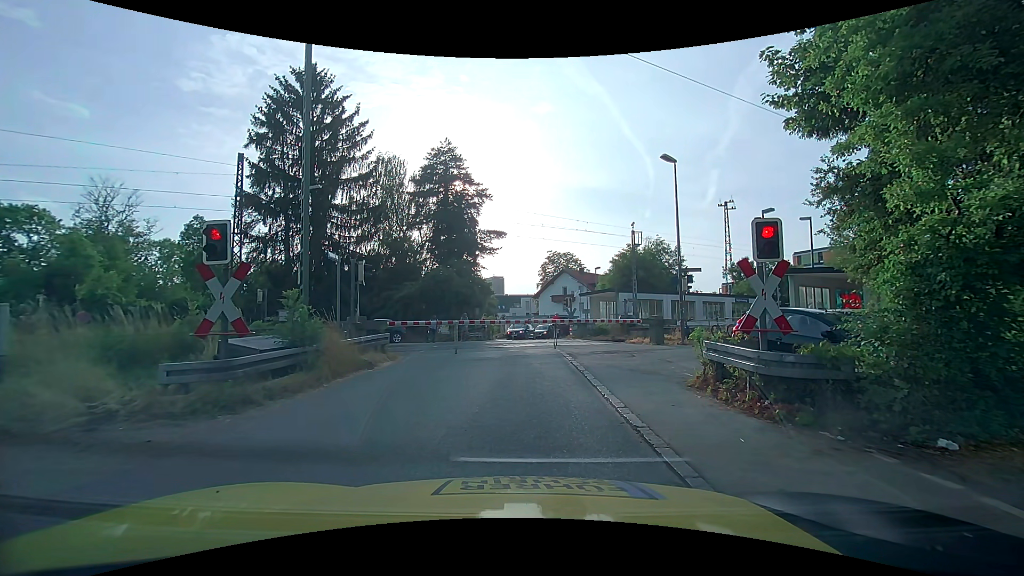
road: unclassified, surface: asphalt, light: Day
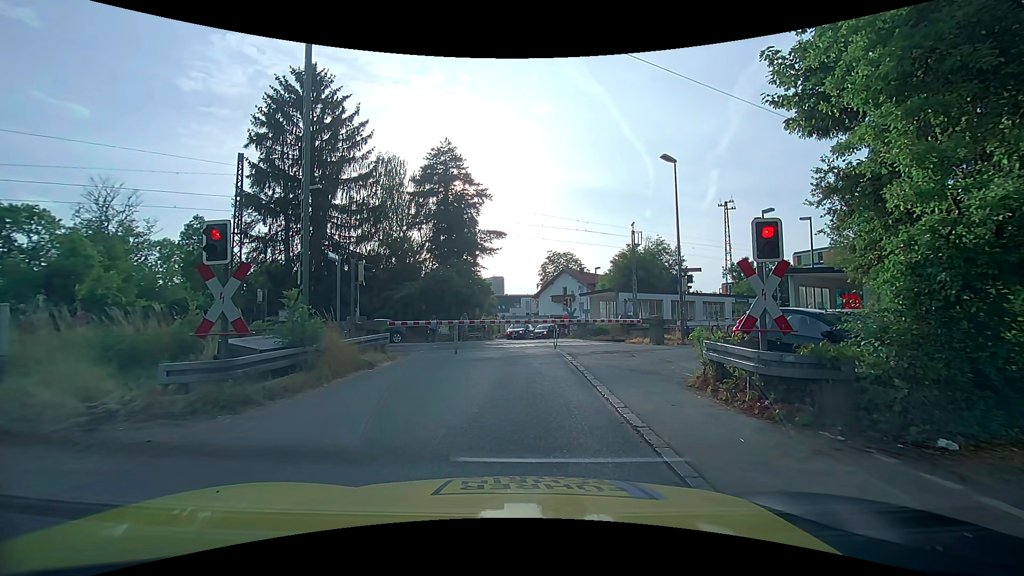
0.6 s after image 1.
(0.0, 0.0) m; 0°
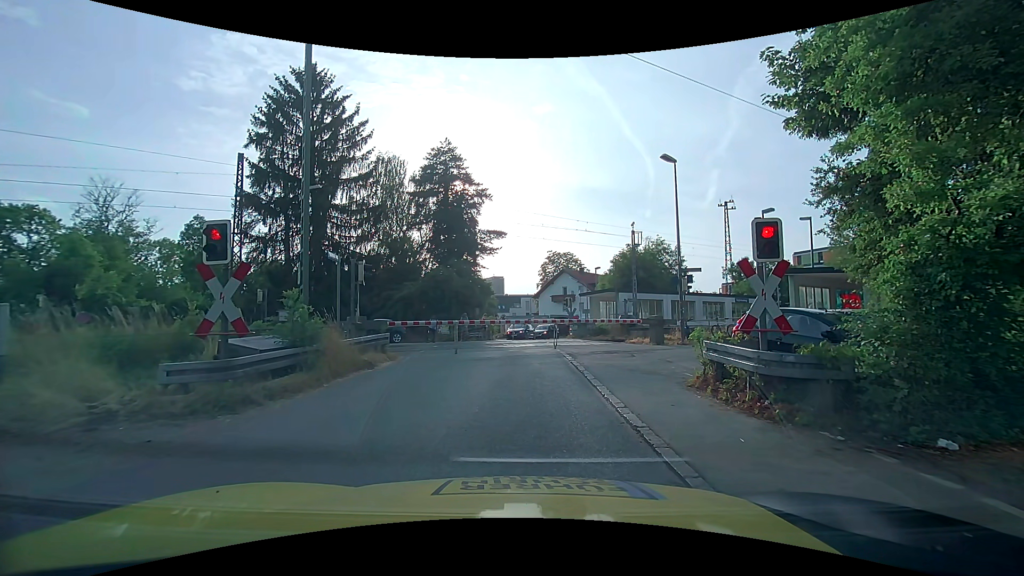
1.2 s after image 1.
(0.0, 0.0) m; 0°
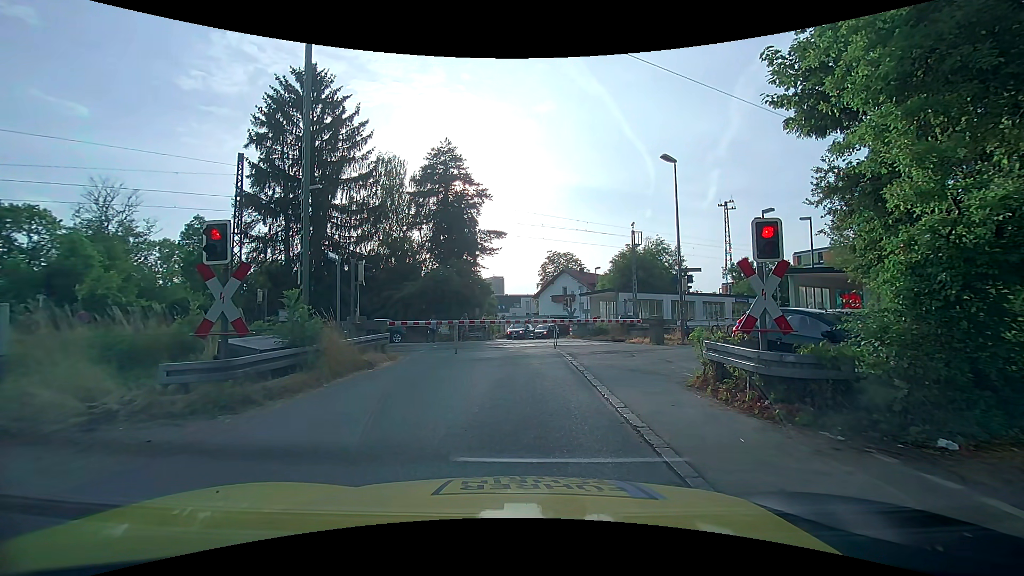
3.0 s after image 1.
(0.0, 0.0) m; 0°
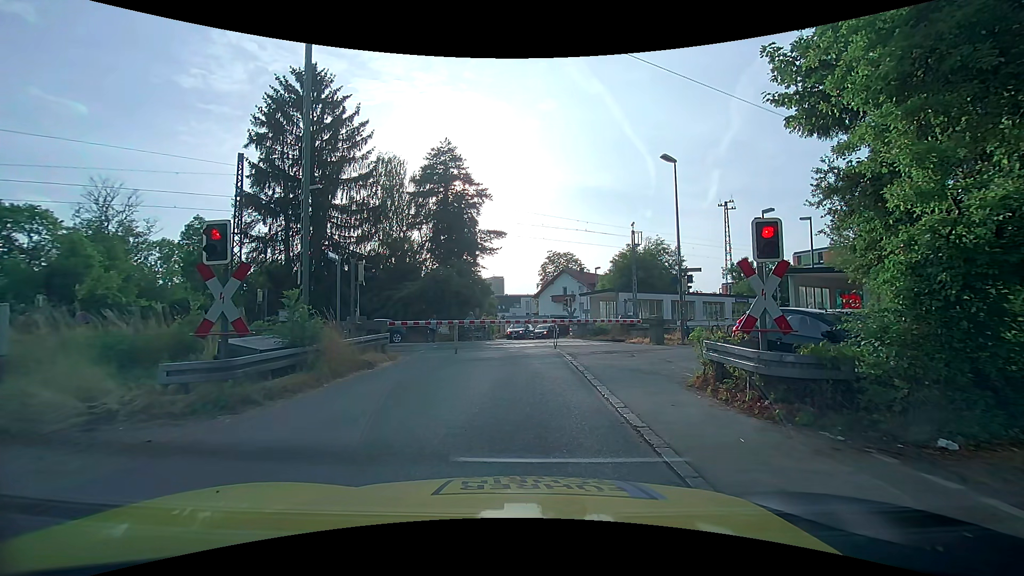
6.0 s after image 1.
(0.0, 0.0) m; 0°
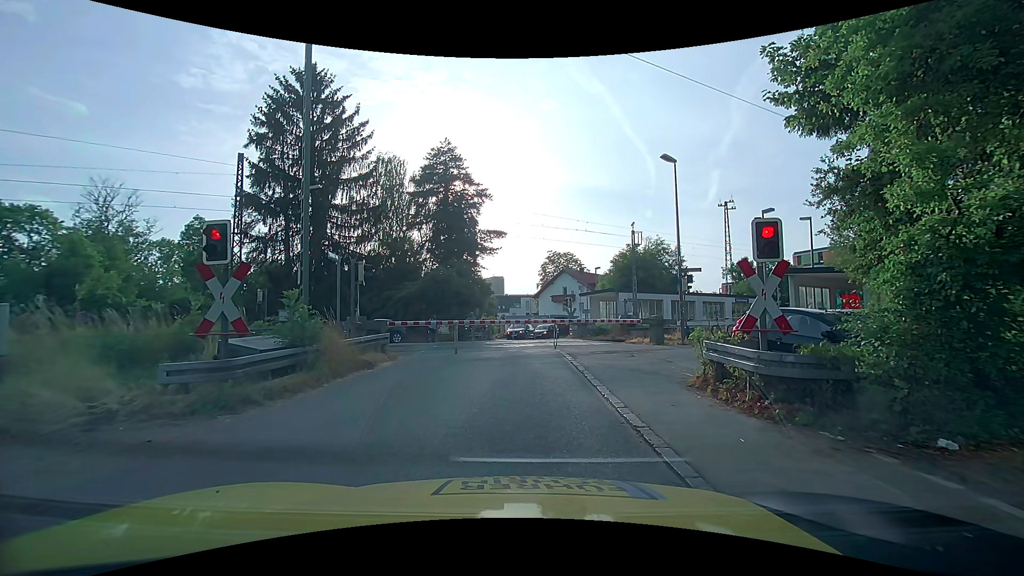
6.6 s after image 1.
(0.0, 0.0) m; 0°
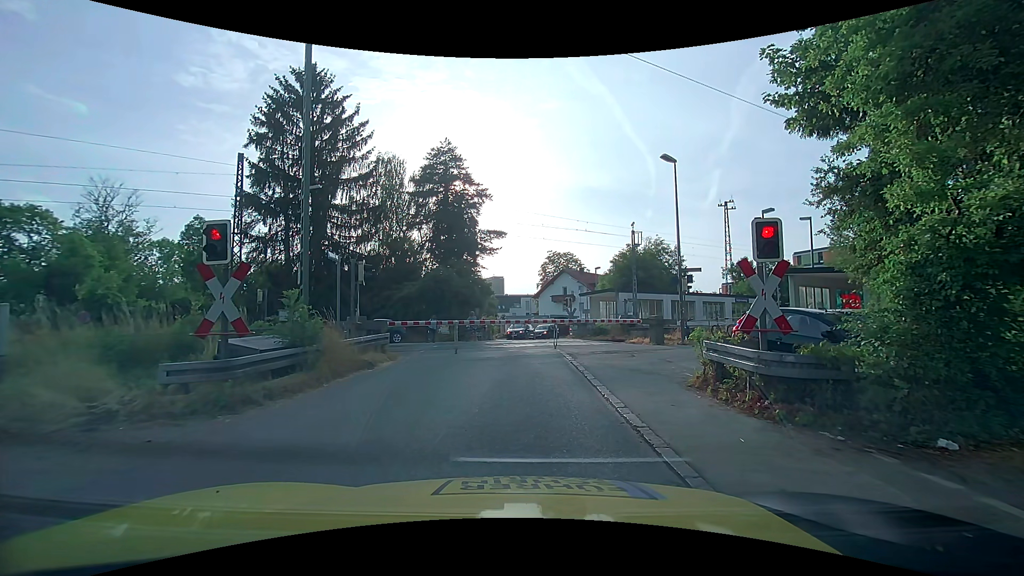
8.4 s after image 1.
(0.0, 0.0) m; 0°
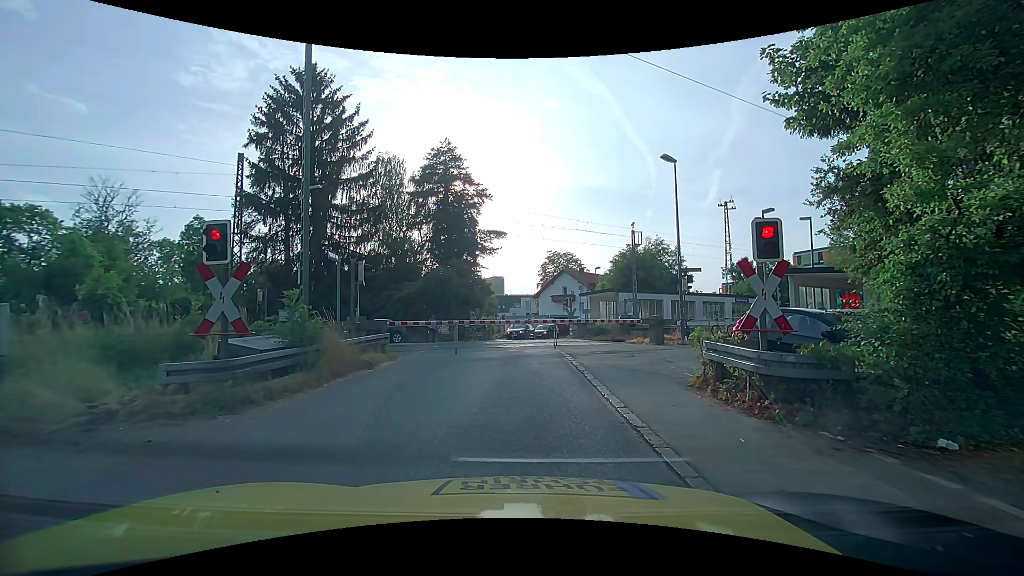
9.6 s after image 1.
(0.0, 0.0) m; 0°
